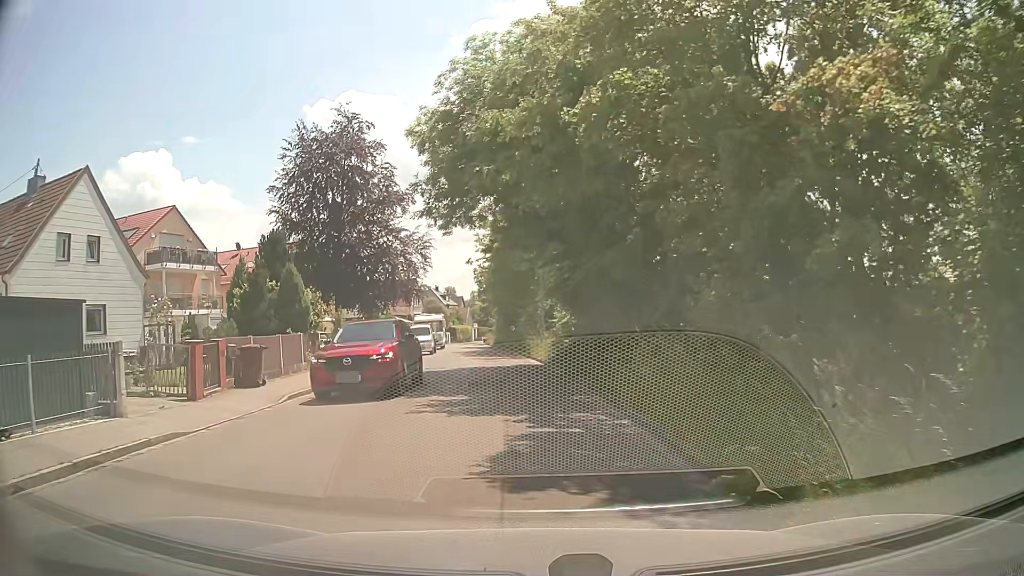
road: residential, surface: asphalt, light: Day
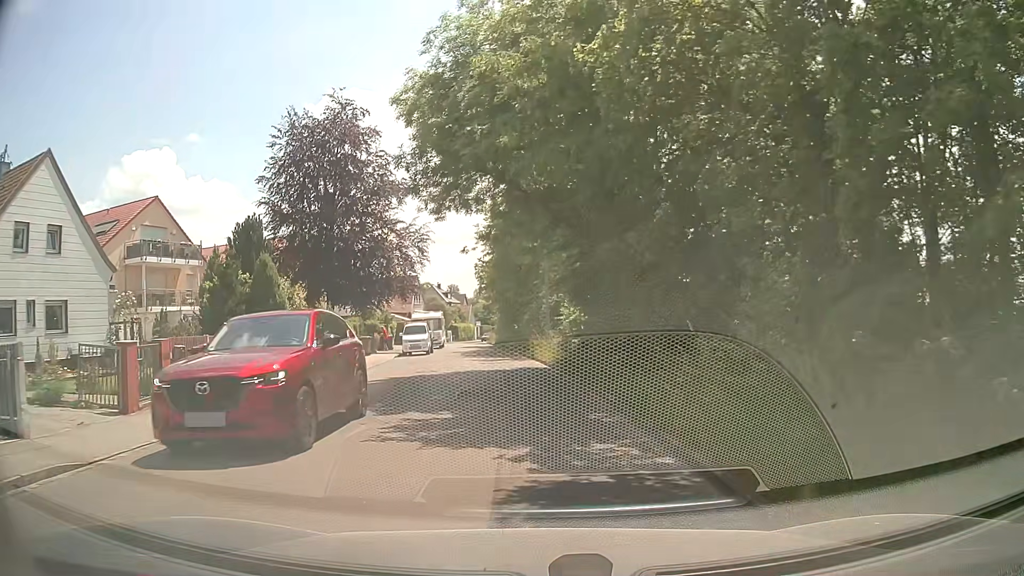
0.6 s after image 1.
(0.0, +2.9) m; -2°
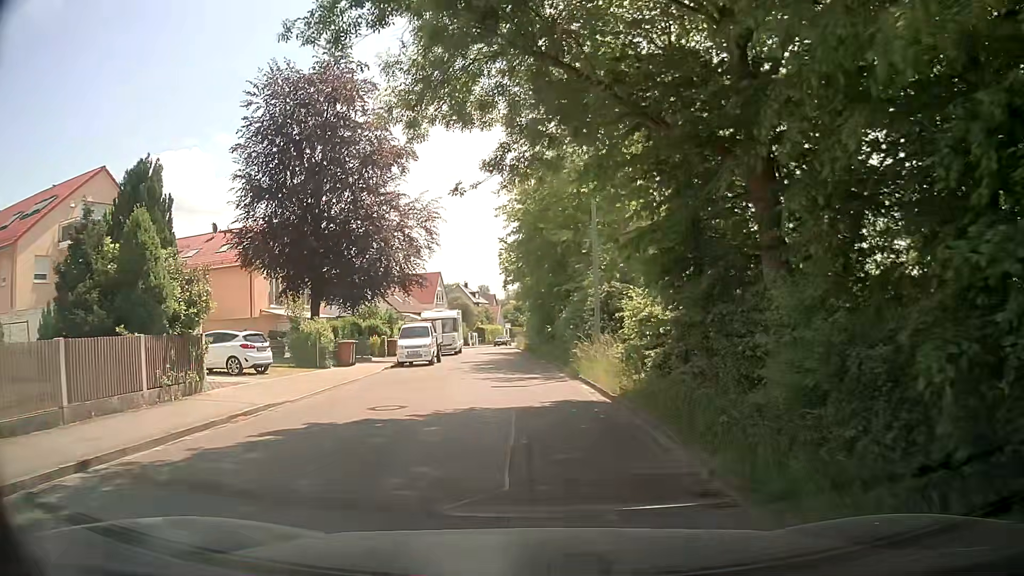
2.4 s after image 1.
(-0.1, +9.7) m; -3°
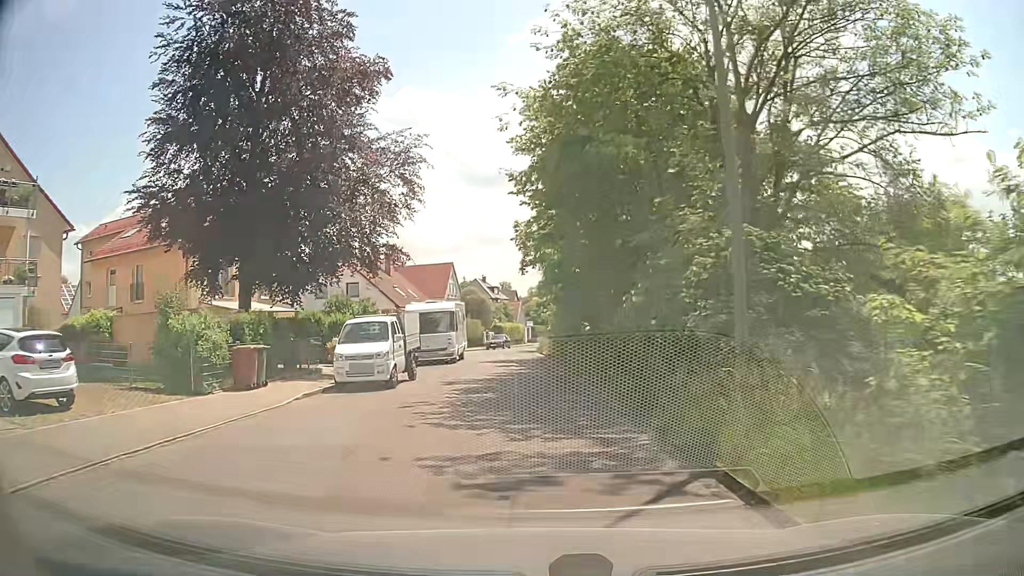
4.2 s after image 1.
(0.0, +12.1) m; +1°
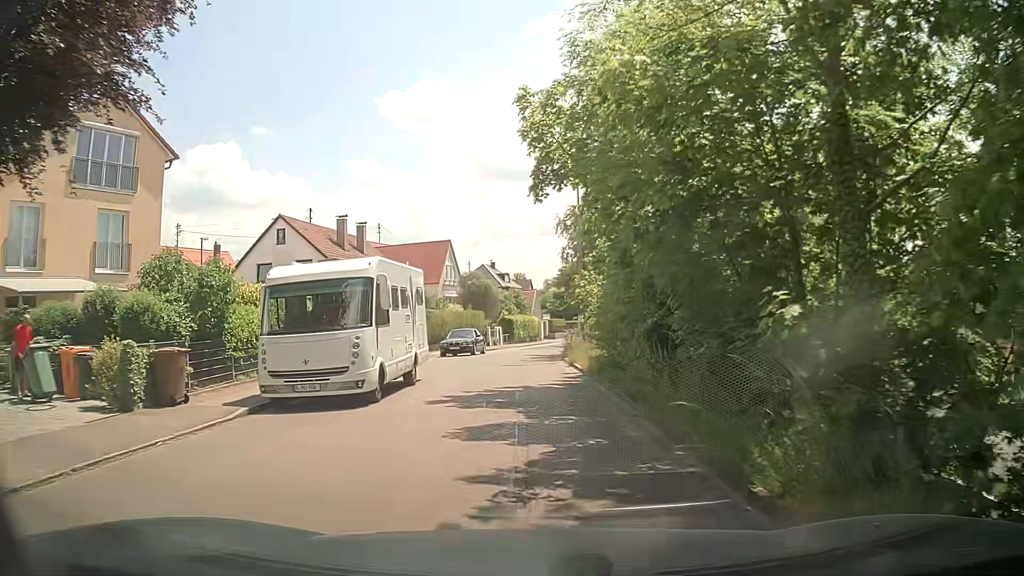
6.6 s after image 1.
(-0.8, +17.6) m; -2°
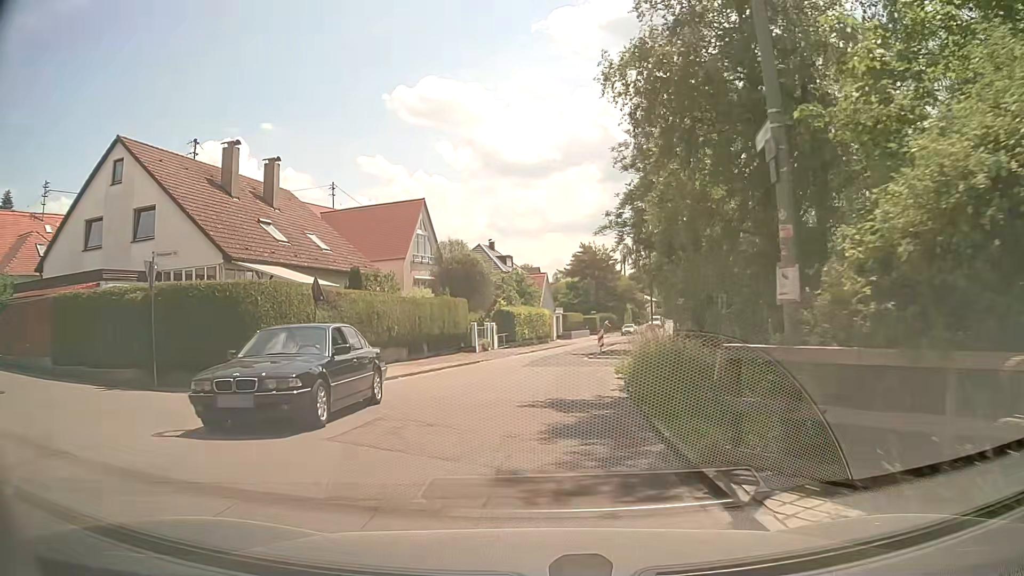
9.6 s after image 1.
(-0.7, +21.2) m; -3°
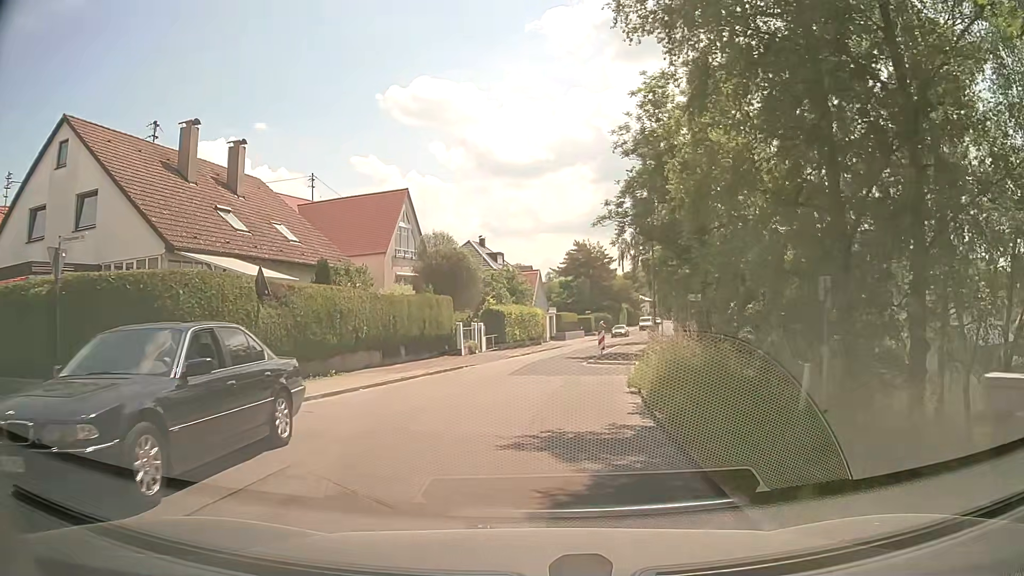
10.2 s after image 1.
(0.0, +3.6) m; +1°
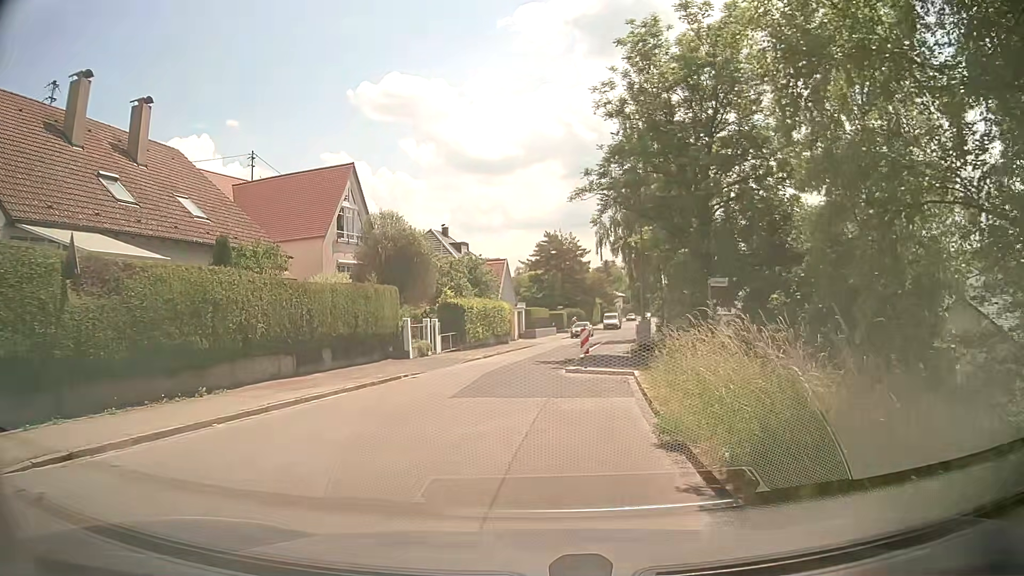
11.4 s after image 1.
(+0.1, +6.4) m; +2°
(0, +10) (-1, +20) (0, +30) (+1, +40) (+3, +50) (+6, +59) (+8, +69) (+10, +79) (+12, +88) (+14, +98) m
